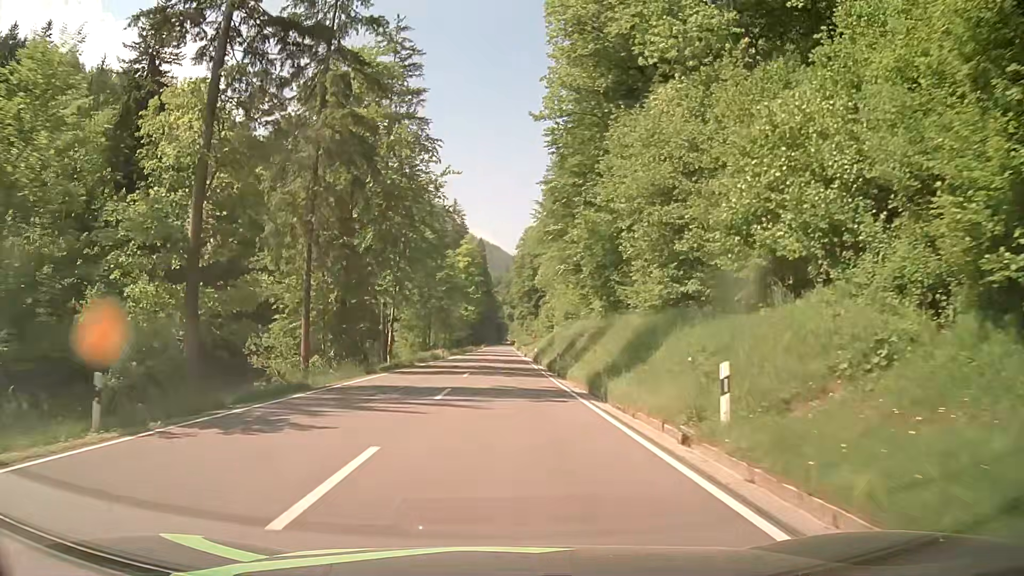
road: primary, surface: asphalt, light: Day
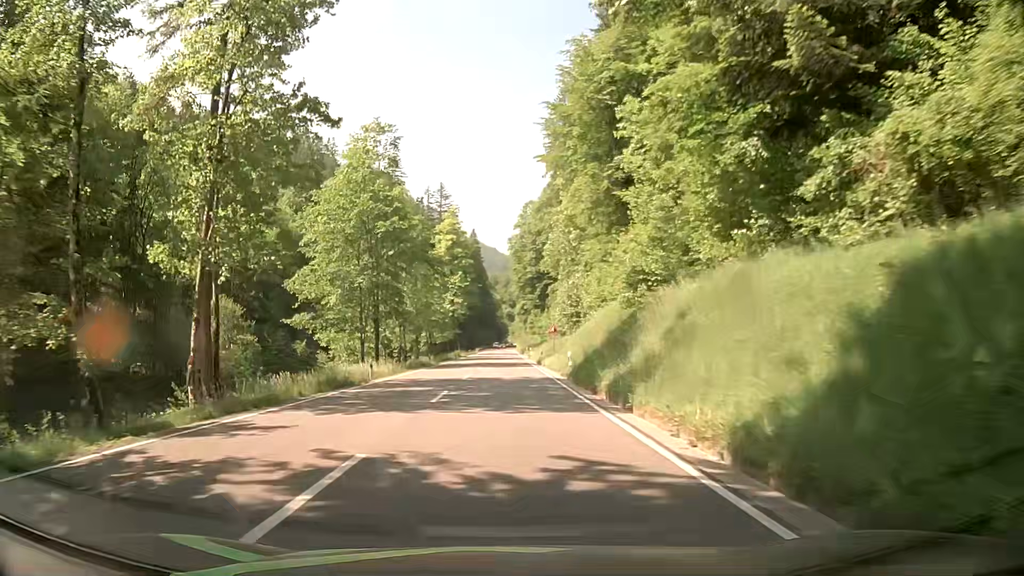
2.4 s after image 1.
(+0.1, +36.8) m; -1°
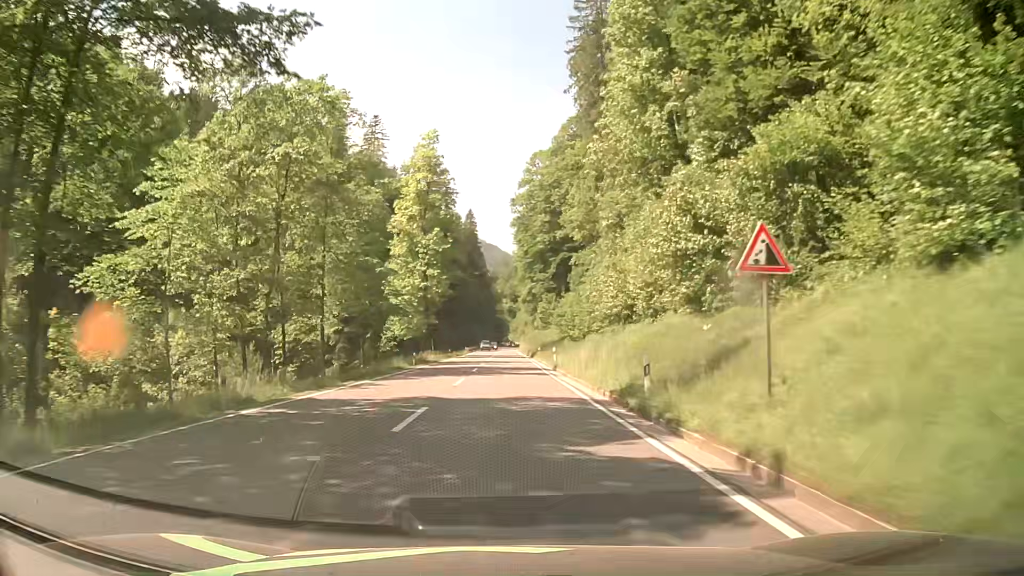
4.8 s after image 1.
(+0.6, +42.2) m; +1°
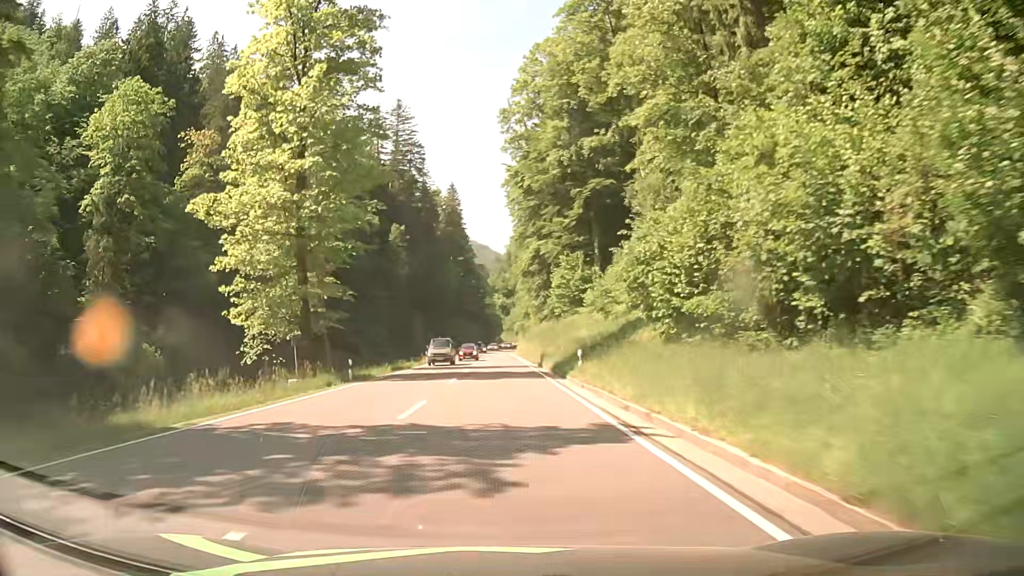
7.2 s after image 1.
(+0.1, +46.1) m; +1°
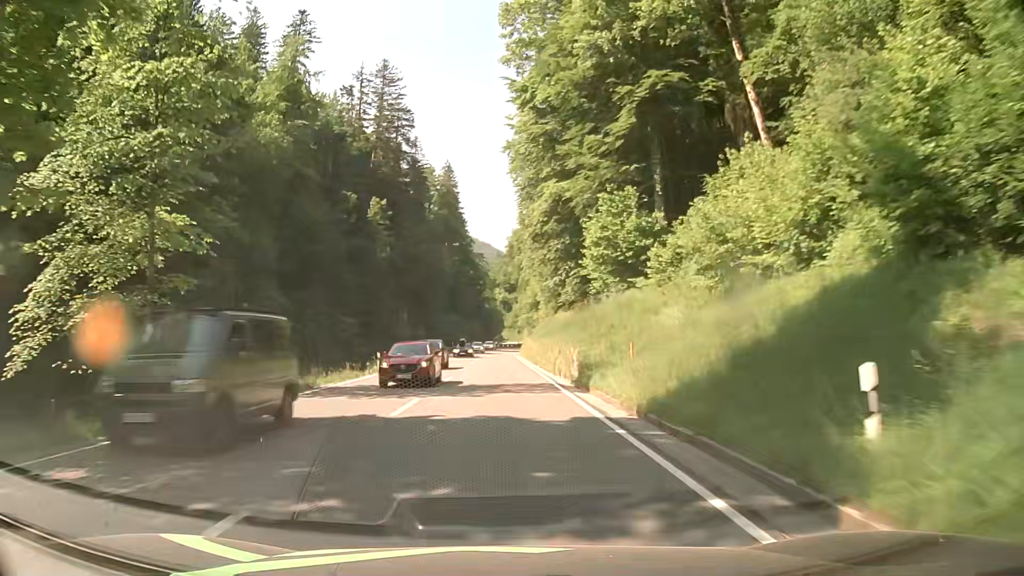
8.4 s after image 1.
(-0.1, +23.7) m; +1°
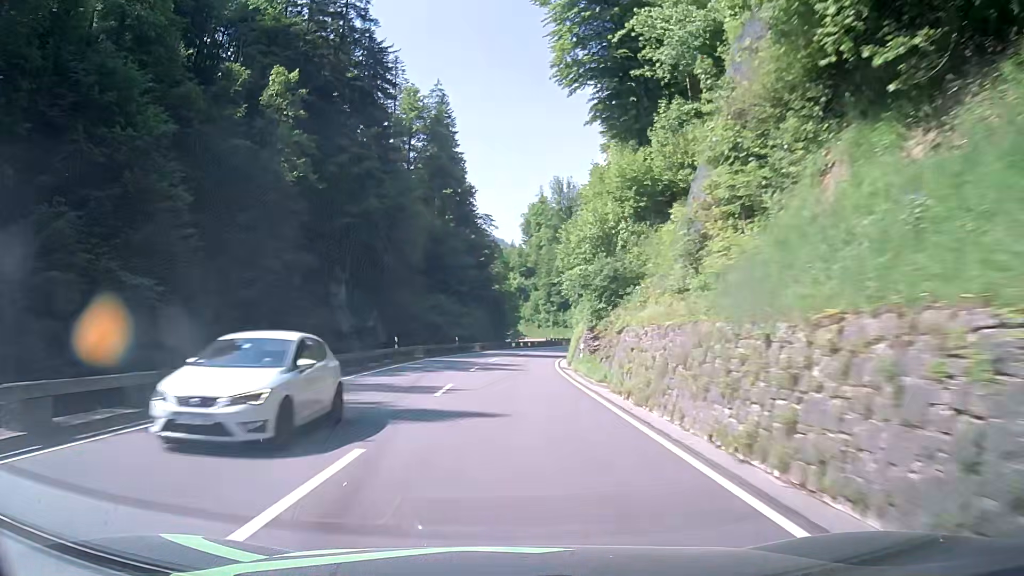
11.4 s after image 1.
(-1.4, +56.8) m; -2°
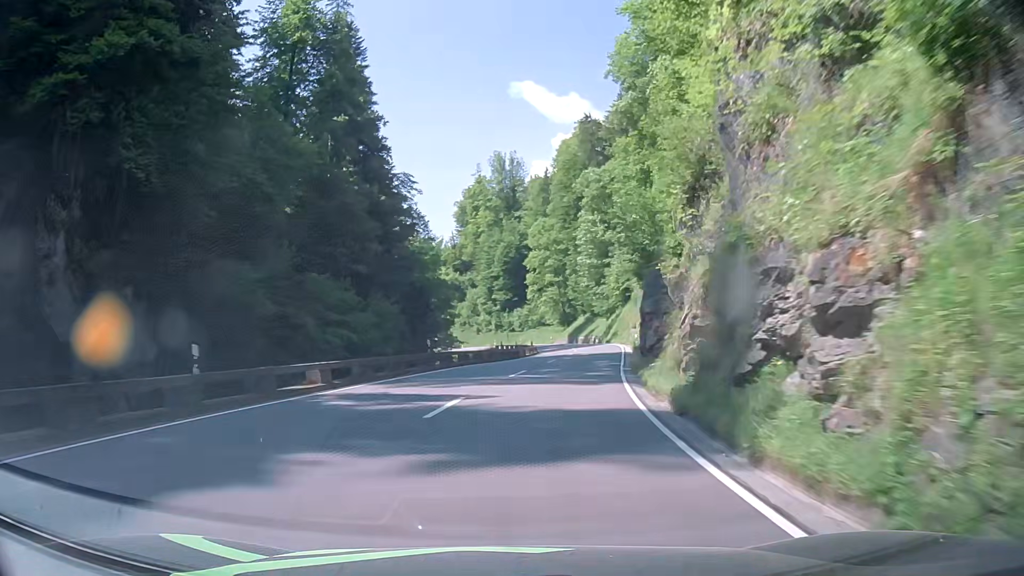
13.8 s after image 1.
(+0.9, +40.3) m; +5°
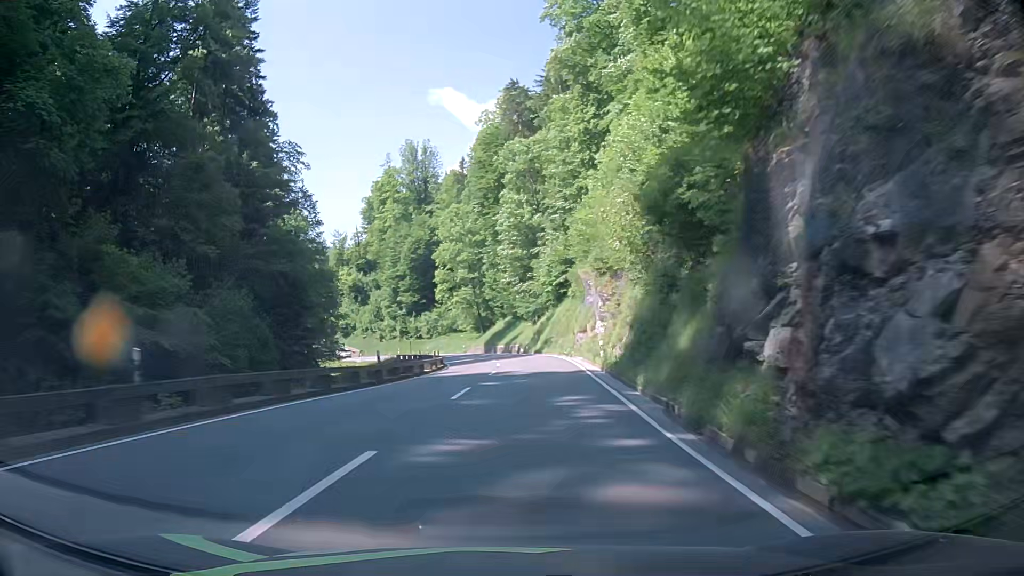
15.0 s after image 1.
(+1.4, +19.1) m; +8°
(0, +10) (+1, +20) (+2, +30) (+2, +40) (+2, +50) (+1, +60) (0, +70) (-2, +80) (-5, +89) (-9, +99) m
